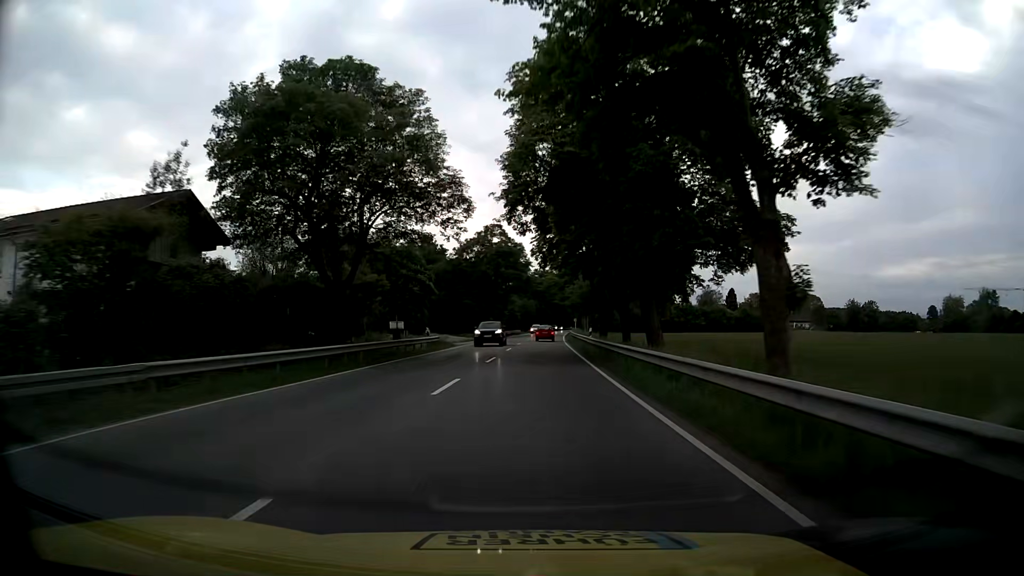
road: primary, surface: asphalt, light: Day
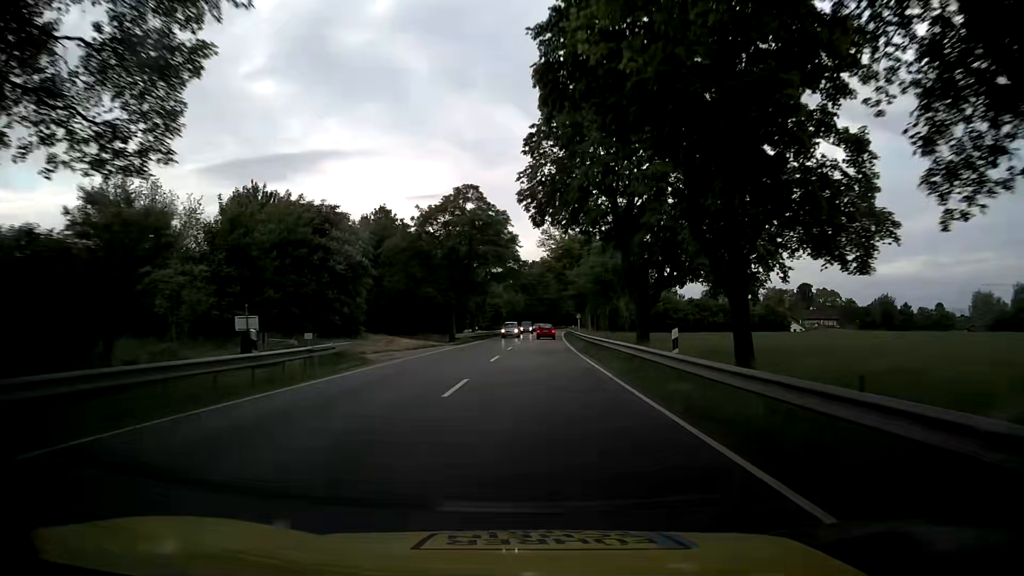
(+0.1, +24.4) m; +1°
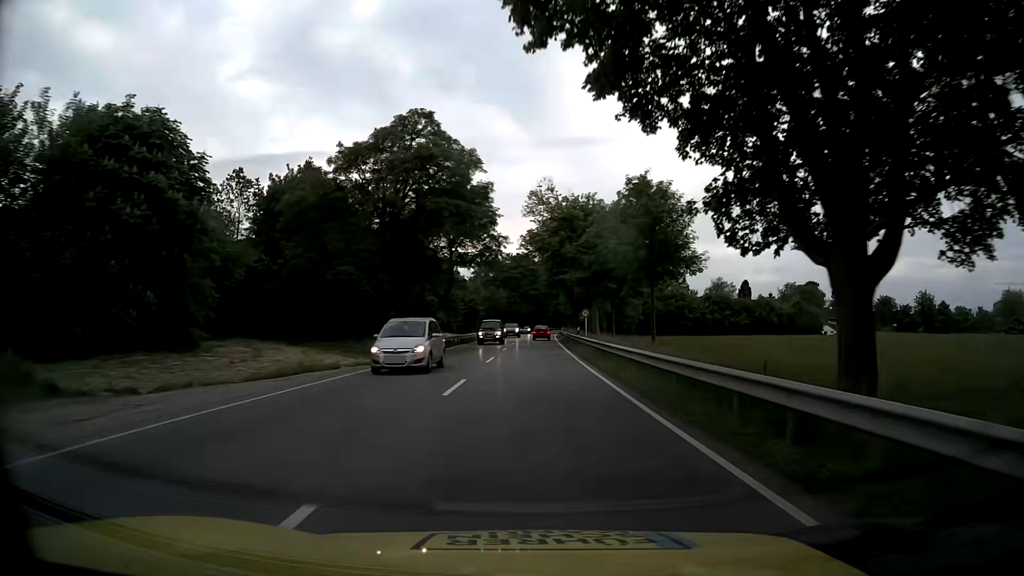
(+0.2, +23.4) m; +1°
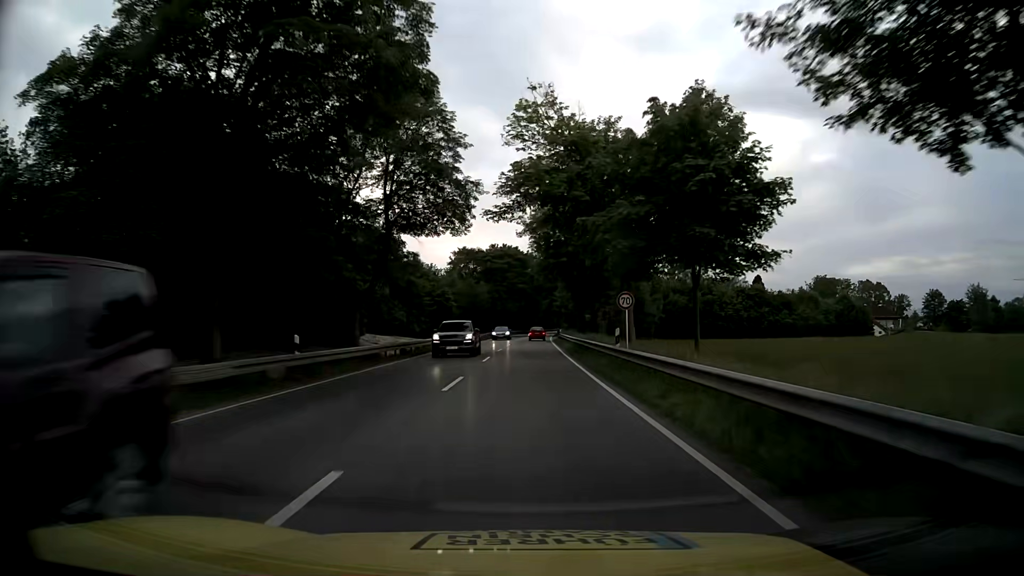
(0.0, +22.7) m; 0°
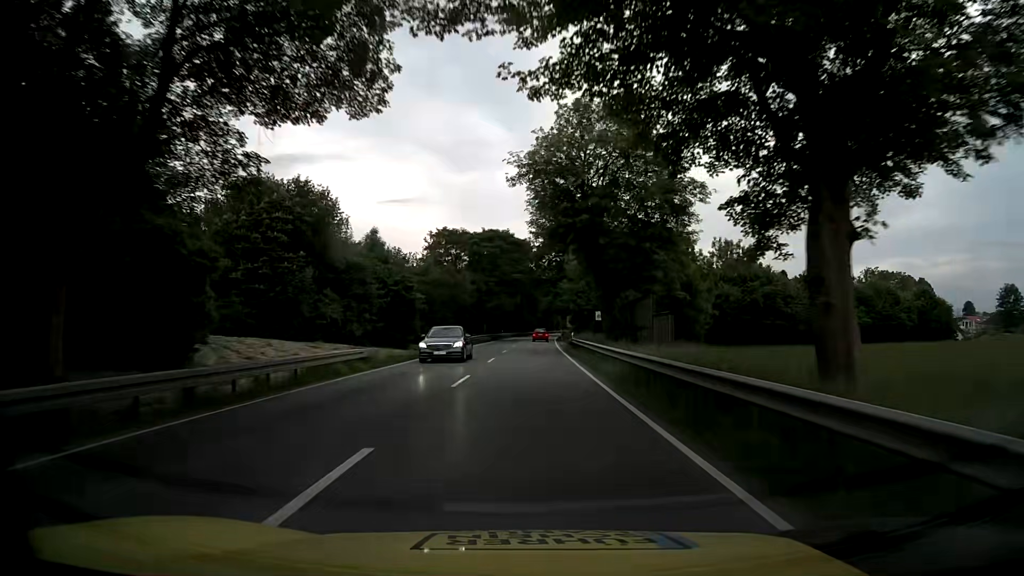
(+0.2, +22.8) m; +1°
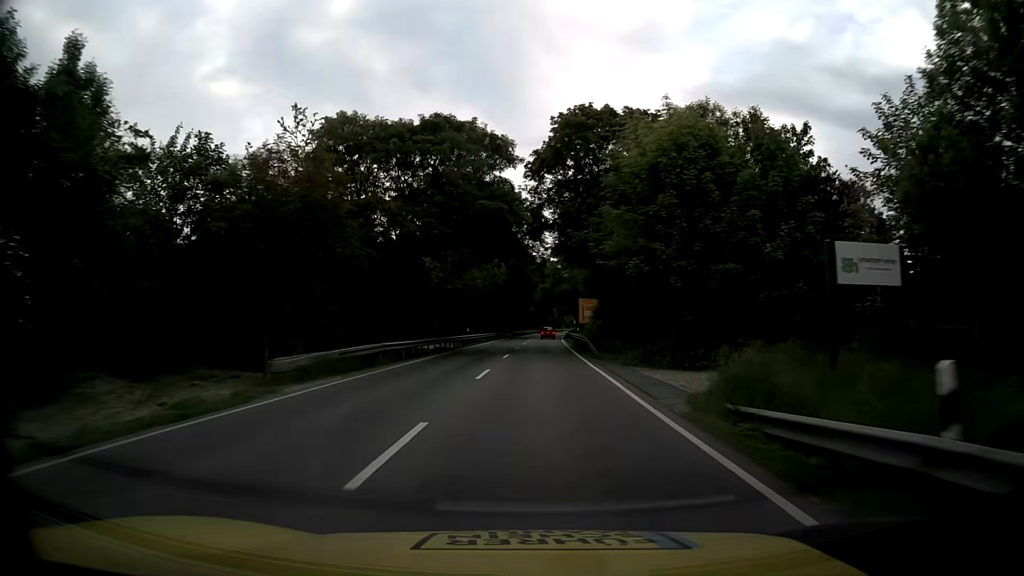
(+0.3, +46.0) m; +1°
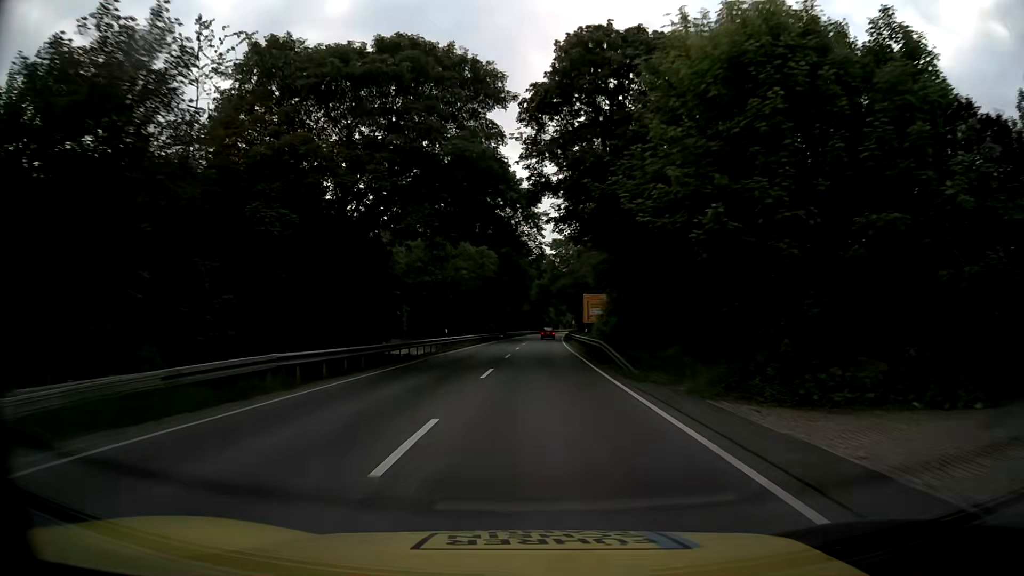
(0.0, +11.6) m; 0°
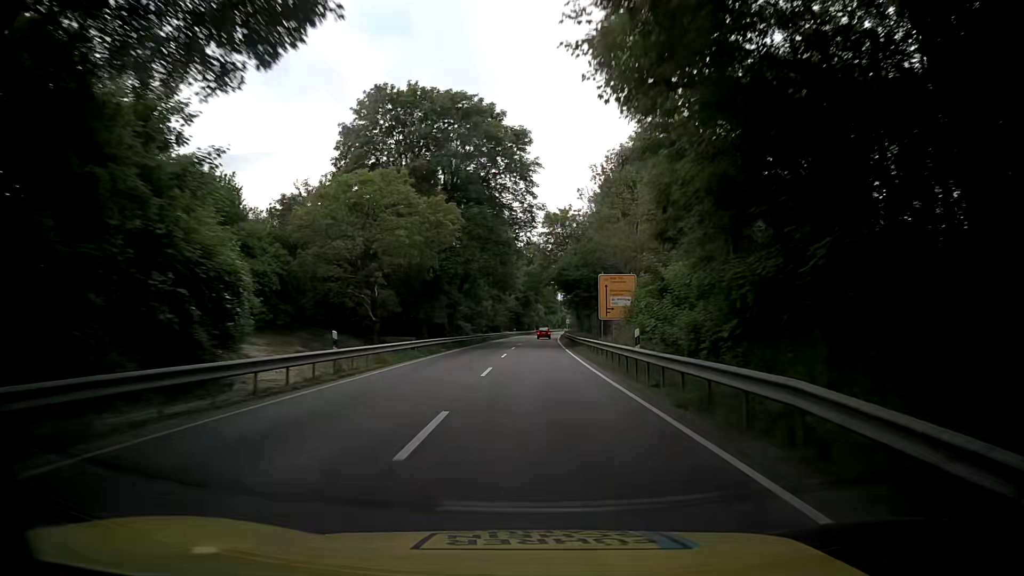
(+0.1, +23.2) m; +1°
(0, +10) (0, +20) (0, +30) (+1, +40) (+1, +50) (+1, +60) (+1, +70) (+2, +80) (+2, +90) (+3, +100) m
